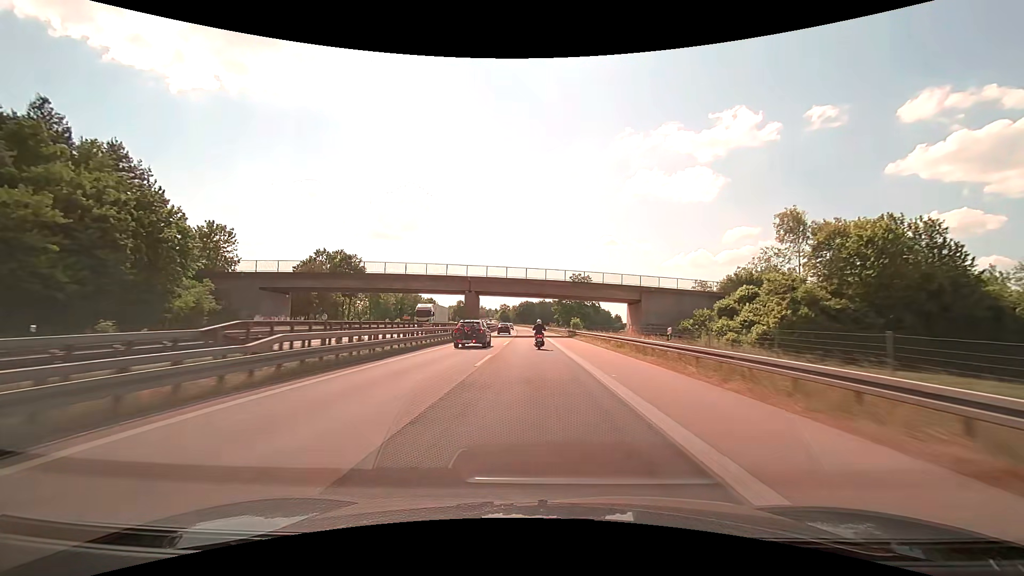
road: motorway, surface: asphalt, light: Day
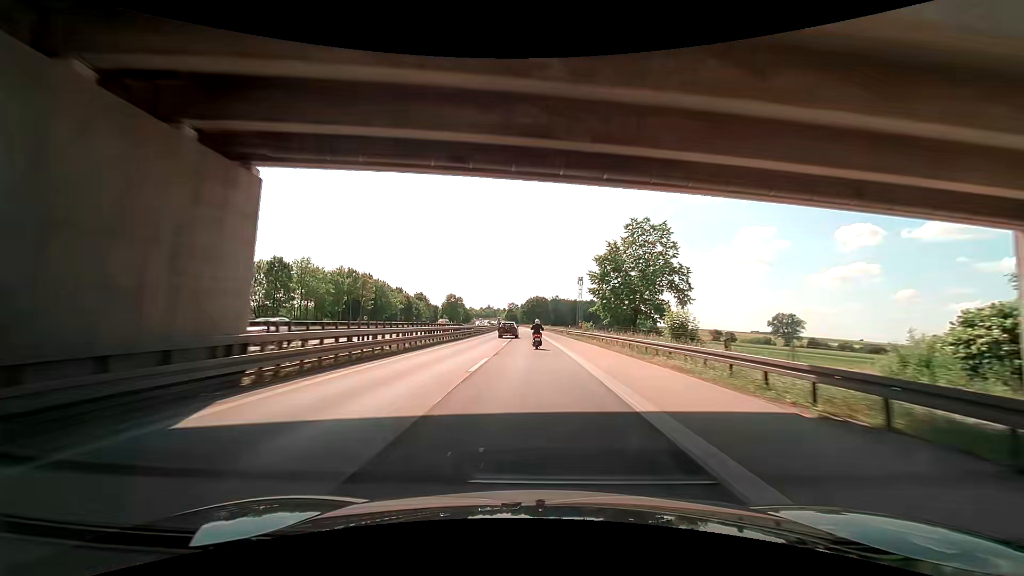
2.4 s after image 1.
(-0.8, +56.4) m; -1°
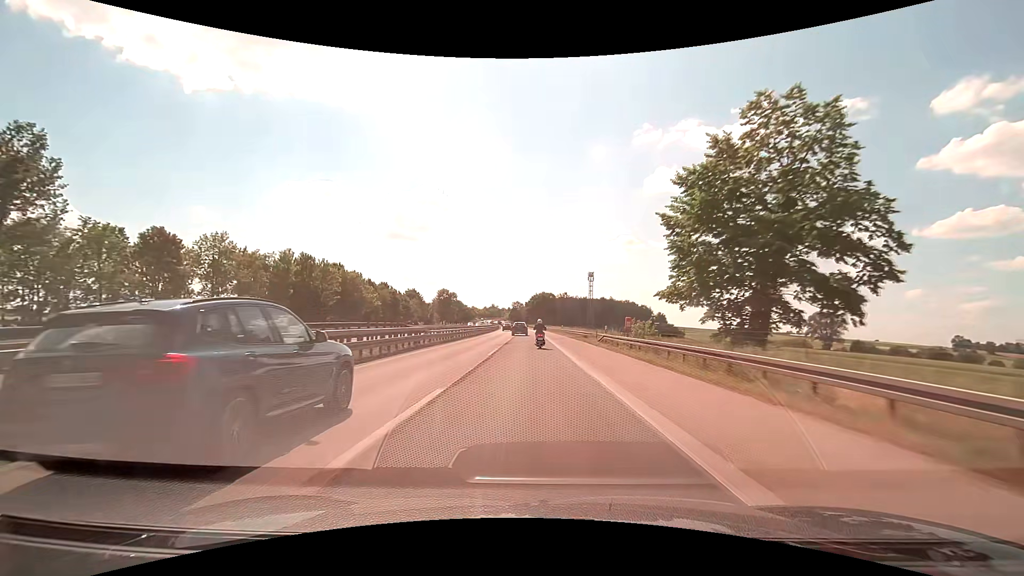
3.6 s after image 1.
(-0.1, +28.1) m; -1°
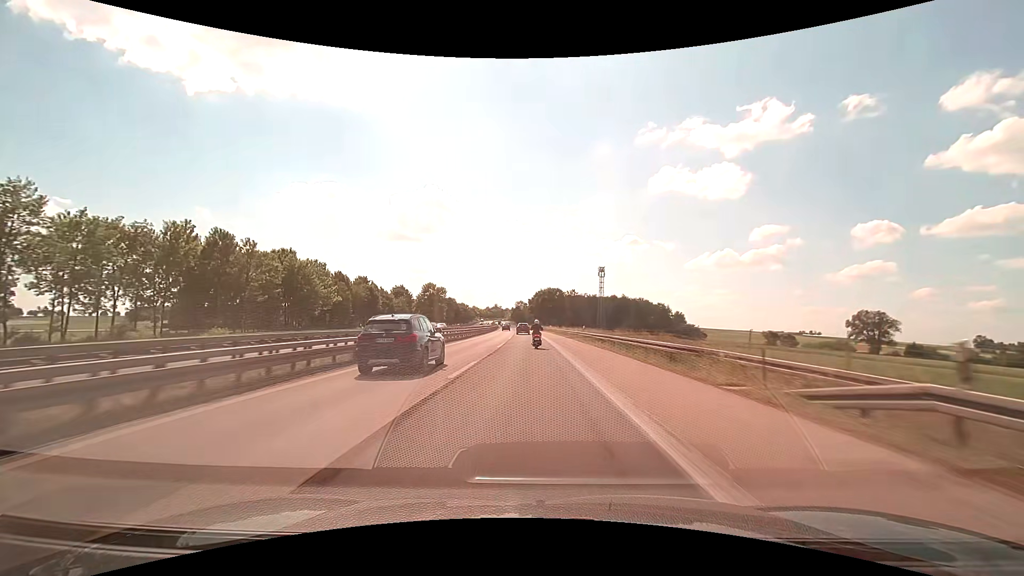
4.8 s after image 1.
(-0.1, +28.1) m; 0°
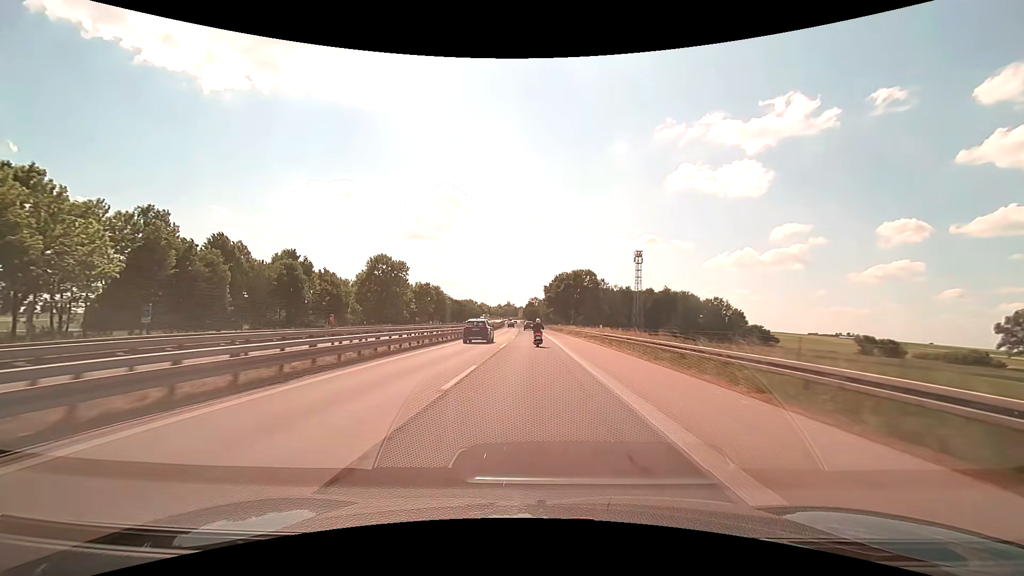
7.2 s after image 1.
(-1.1, +56.4) m; -2°
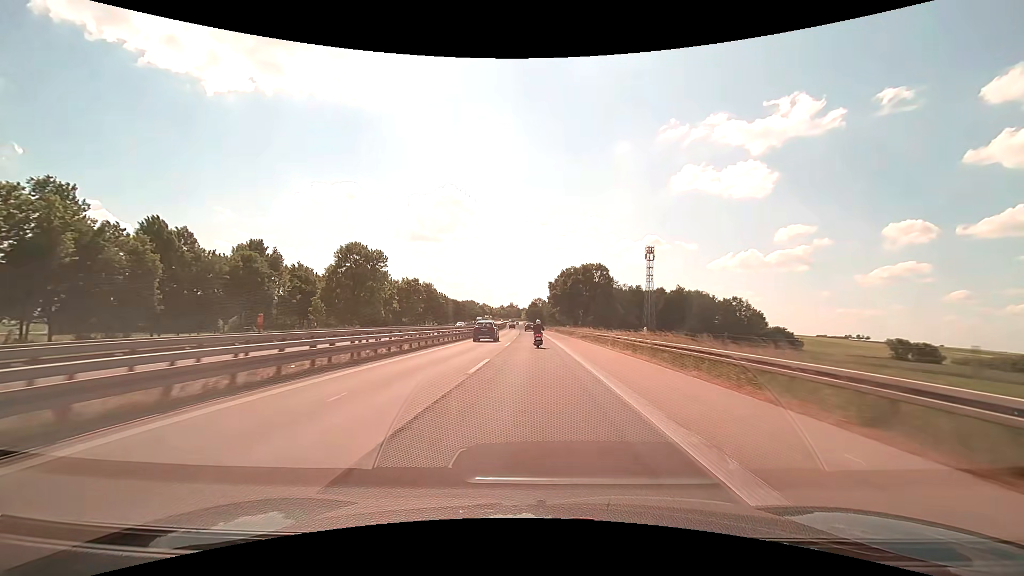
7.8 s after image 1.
(-0.1, +14.2) m; 0°
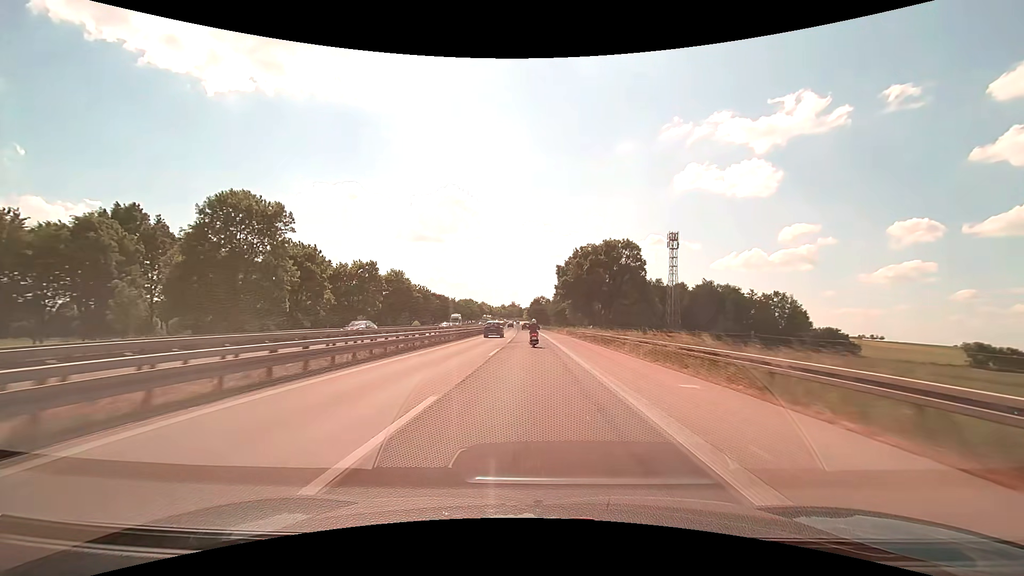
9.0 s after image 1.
(-0.2, +28.5) m; 0°
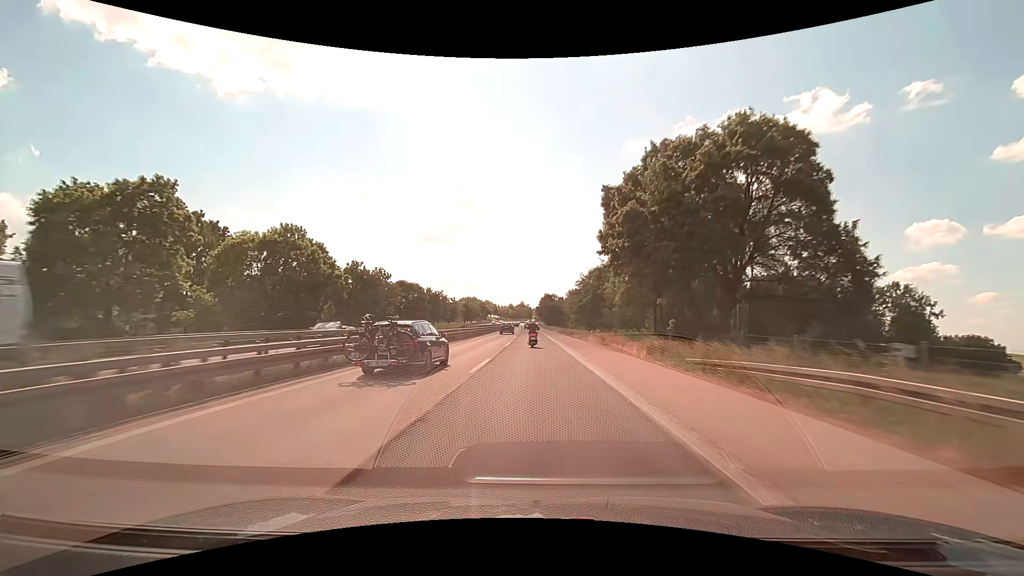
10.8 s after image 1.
(-0.5, +42.9) m; -1°
(0, +10) (0, +20) (0, +30) (0, +40) (0, +50) (0, +60) (-1, +70) (-1, +80) (-1, +90) (-1, +100) m
